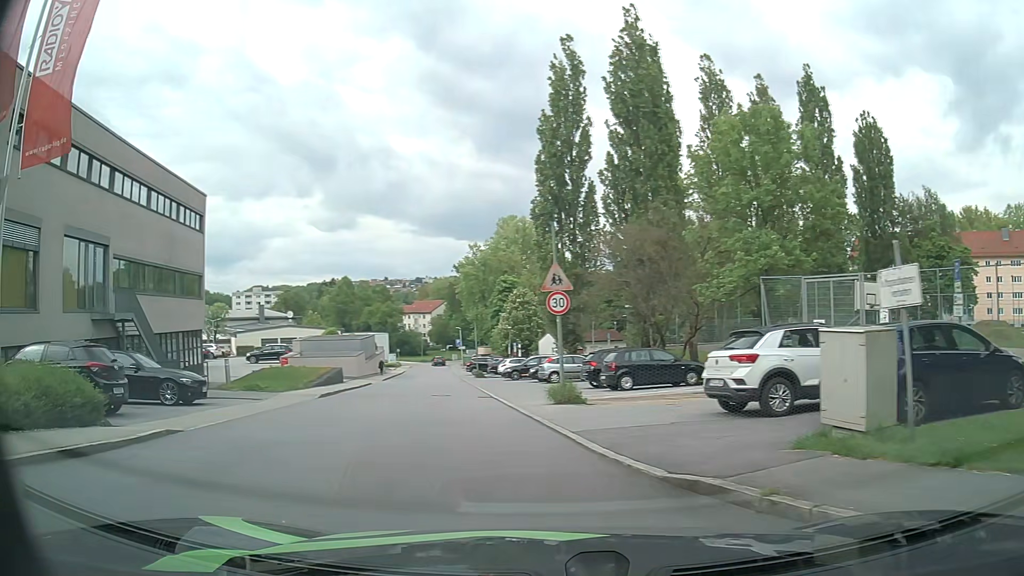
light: Day
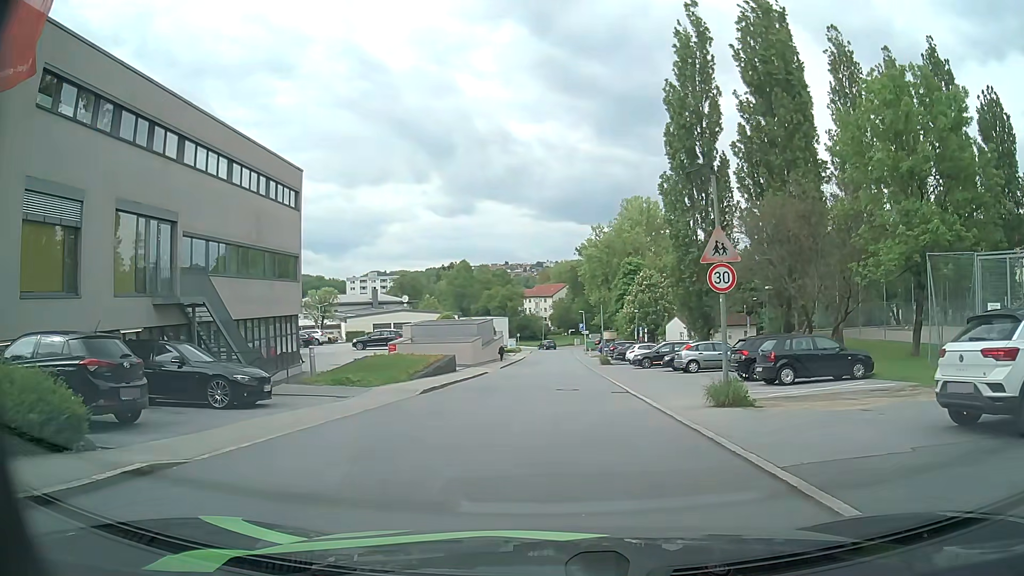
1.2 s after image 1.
(-0.5, +3.8) m; -10°
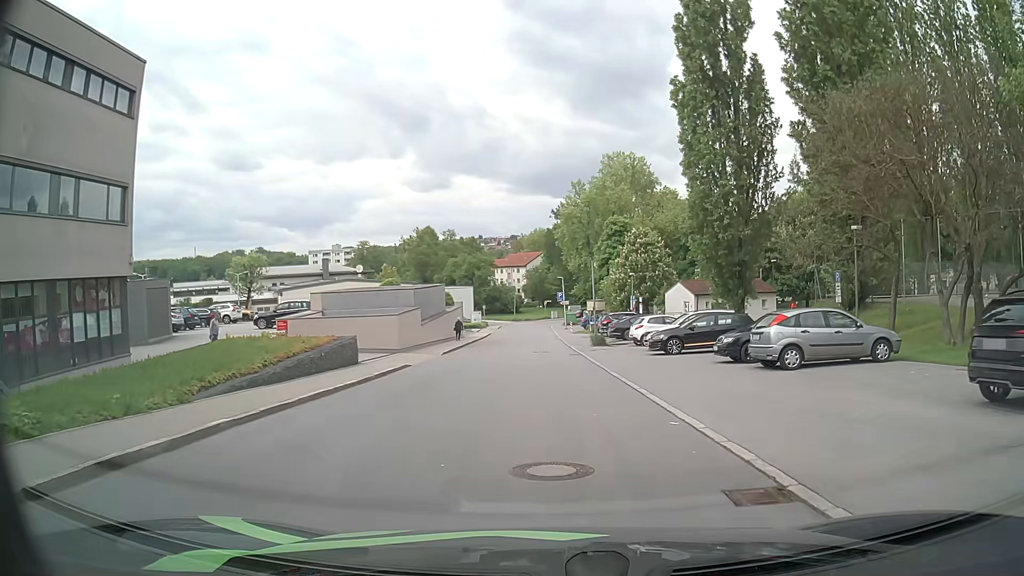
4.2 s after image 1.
(0.0, +16.0) m; 0°
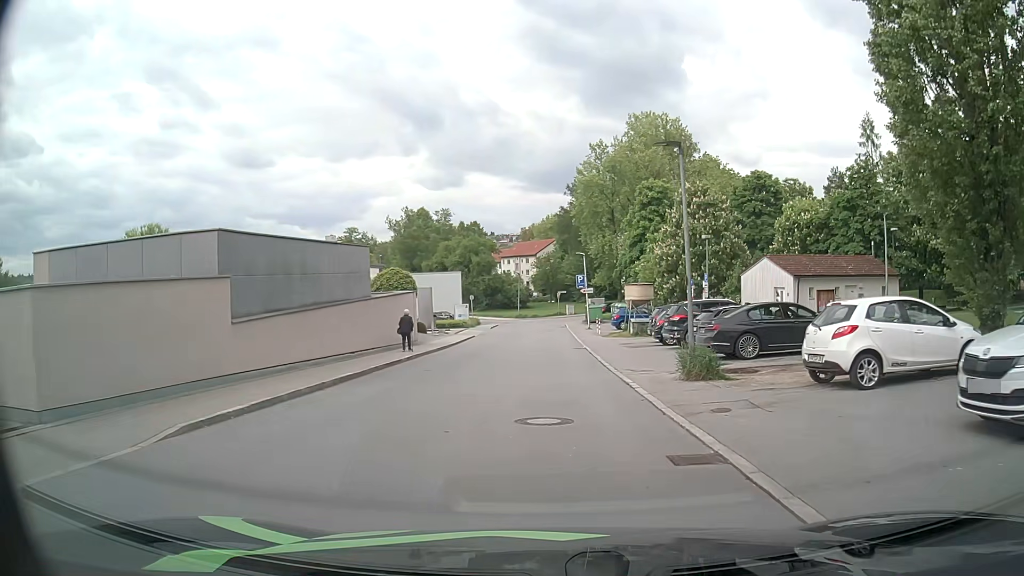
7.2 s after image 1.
(+0.1, +22.8) m; 0°
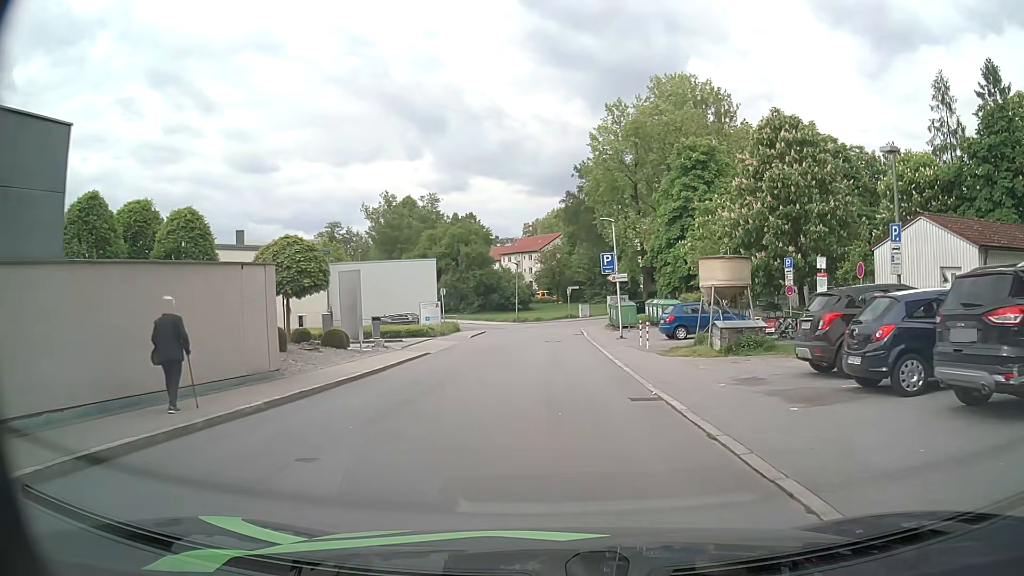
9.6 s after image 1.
(-0.2, +17.8) m; 0°
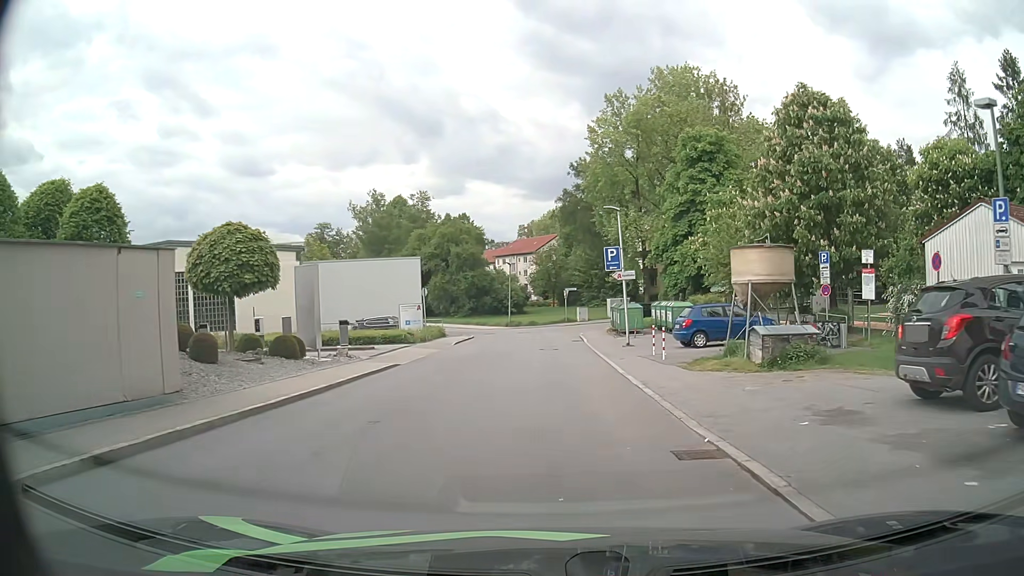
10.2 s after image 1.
(0.0, +4.3) m; 0°
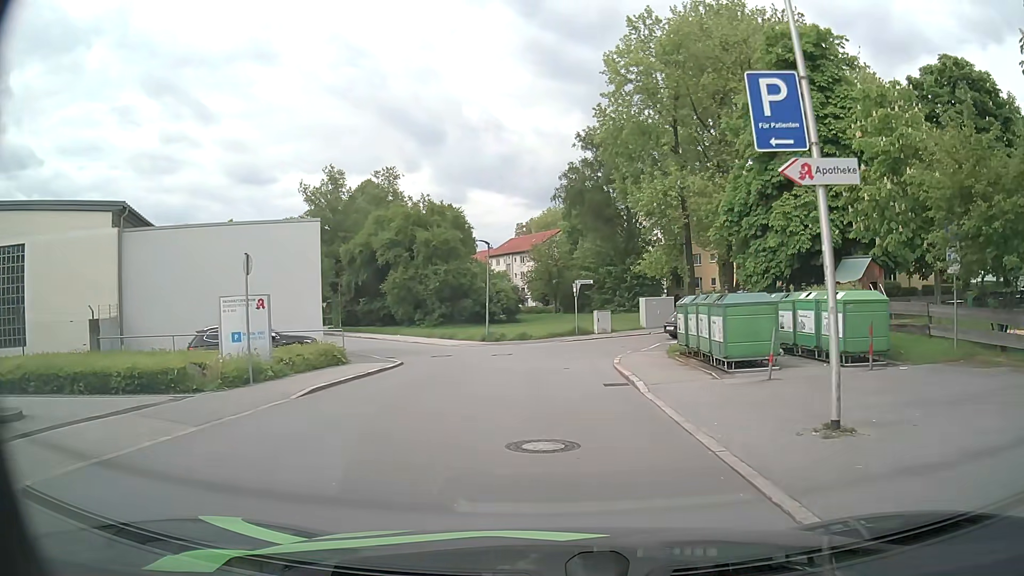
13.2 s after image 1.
(0.0, +19.6) m; 0°
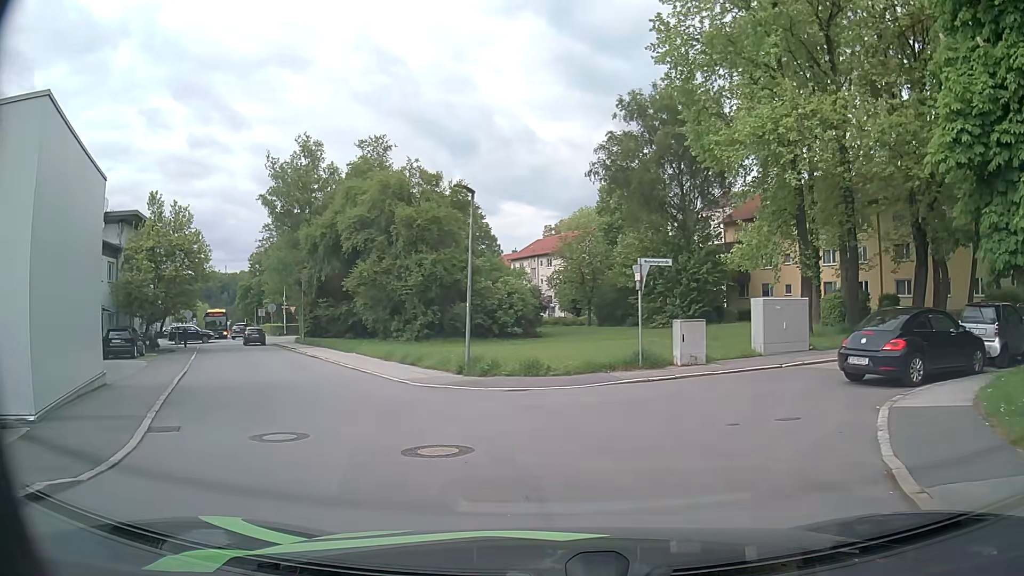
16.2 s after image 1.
(-0.1, +16.2) m; -2°
